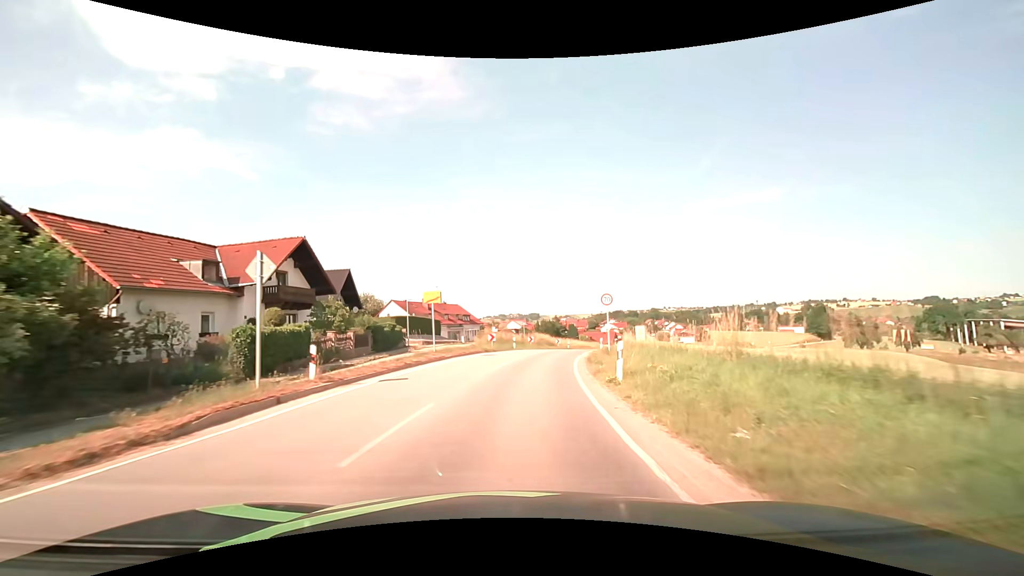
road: secondary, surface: asphalt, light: Day
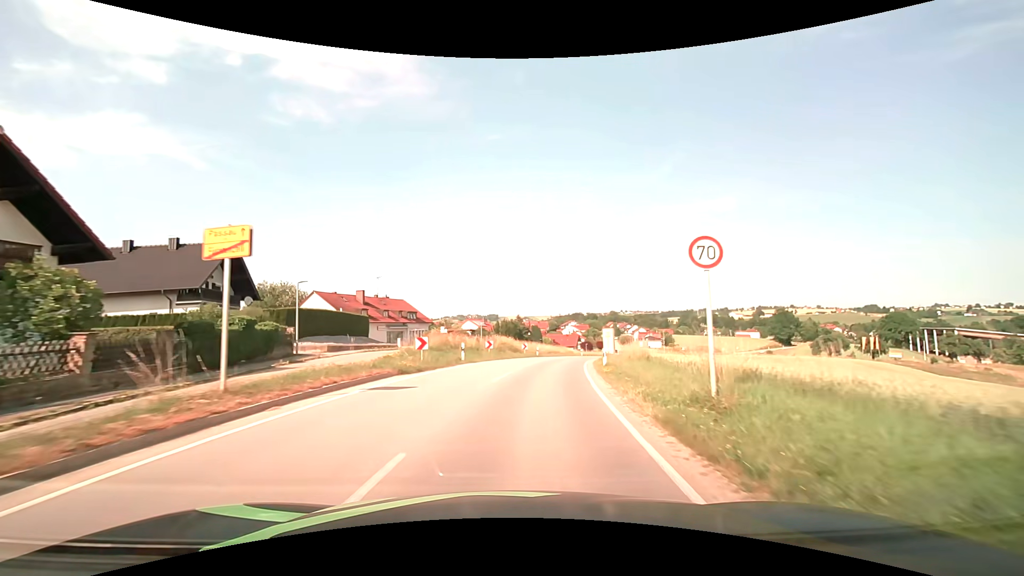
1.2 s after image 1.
(+0.5, +15.5) m; +4°
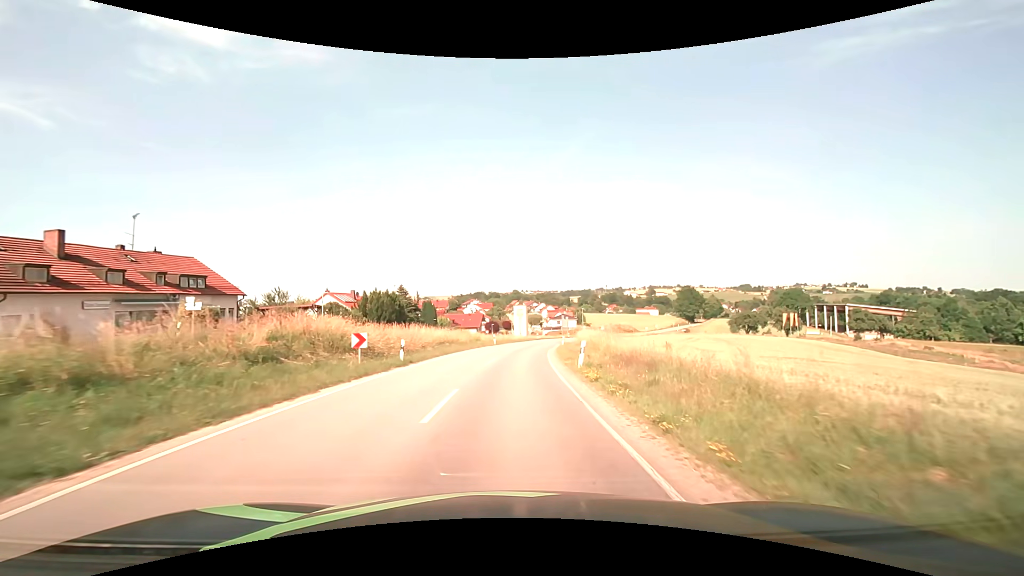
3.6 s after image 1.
(+3.1, +31.2) m; +11°
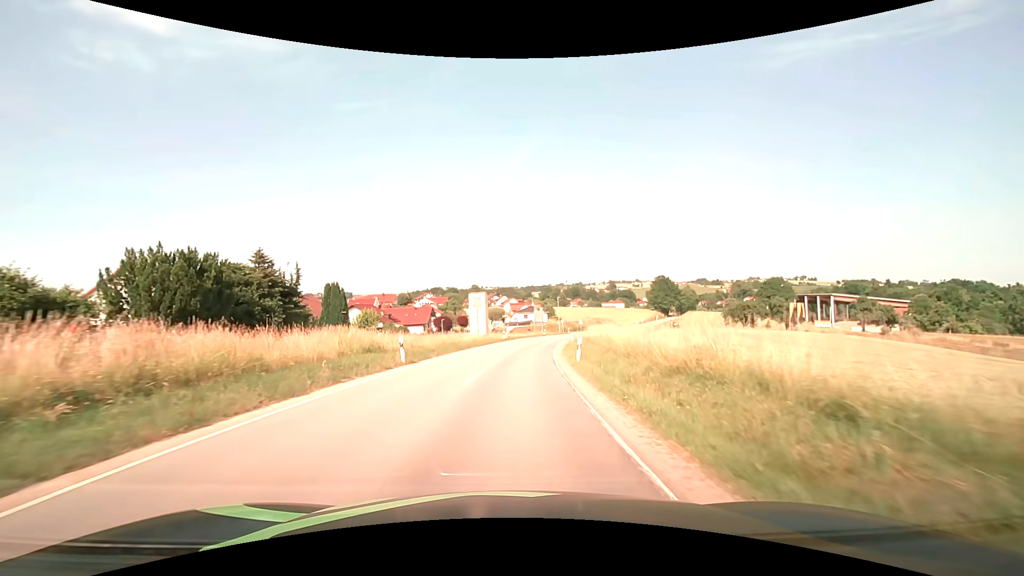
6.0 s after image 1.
(+1.3, +32.1) m; +5°
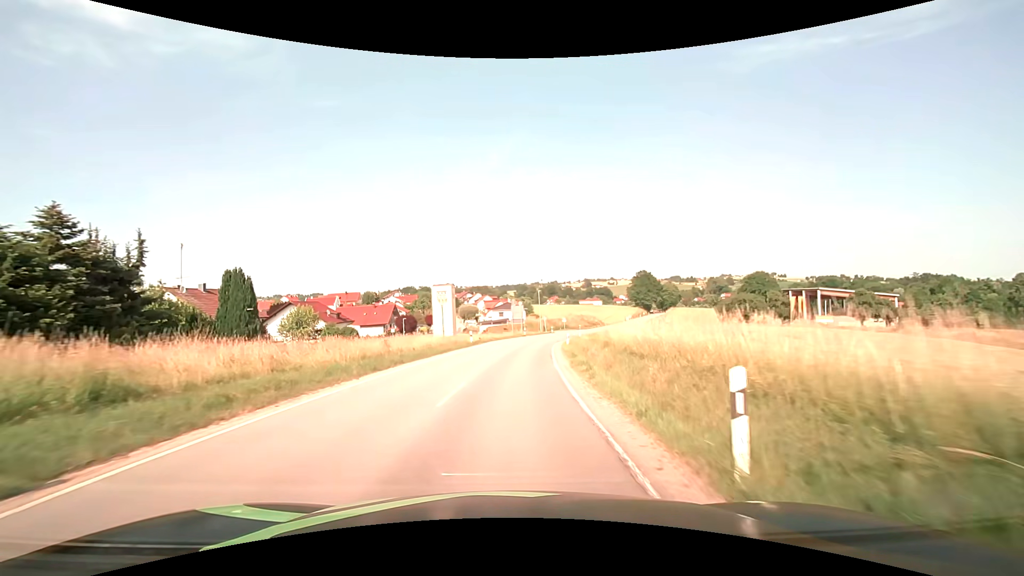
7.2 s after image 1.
(+0.4, +15.9) m; +3°
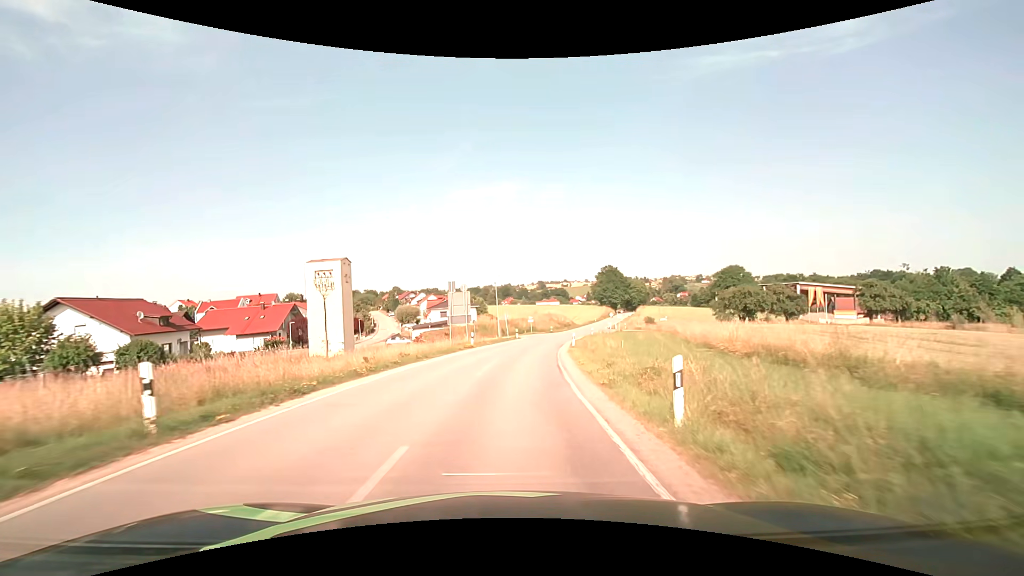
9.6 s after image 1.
(+1.3, +31.5) m; +5°
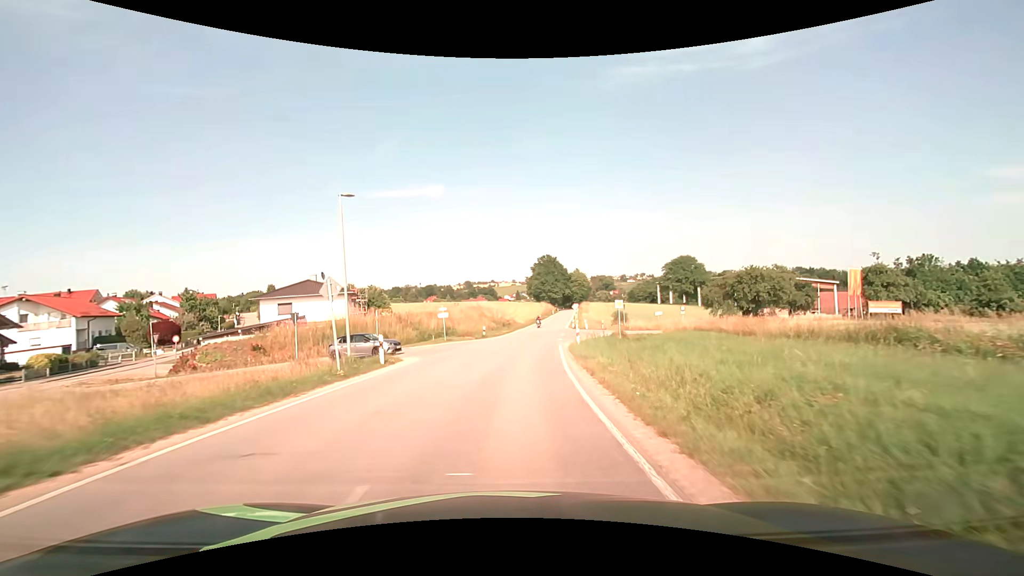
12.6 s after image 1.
(+2.6, +38.0) m; +9°
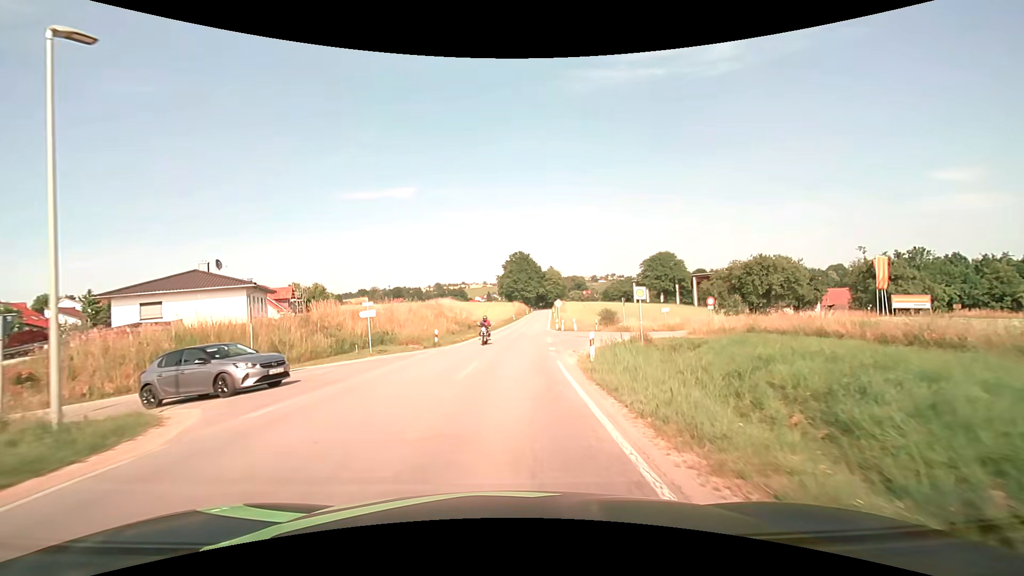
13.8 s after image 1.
(+0.3, +13.2) m; +3°
